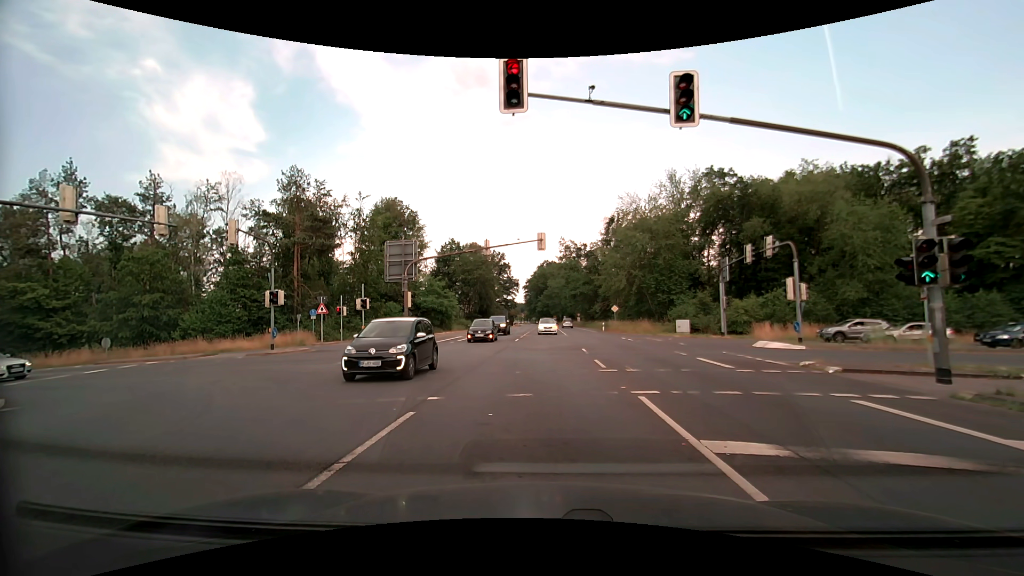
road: primary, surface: asphalt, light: Day
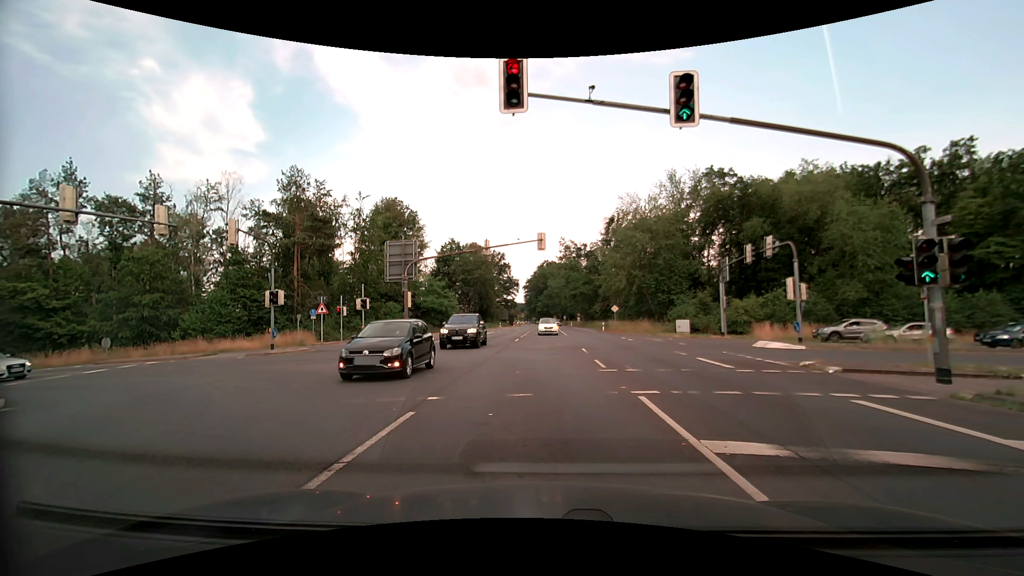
(0.0, 0.0) m; 0°
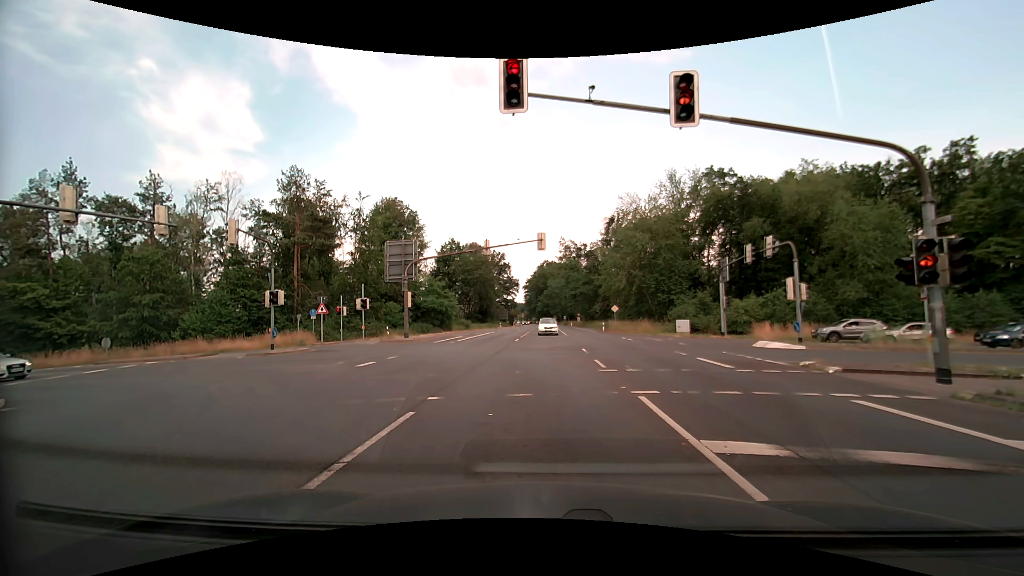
(0.0, 0.0) m; 0°
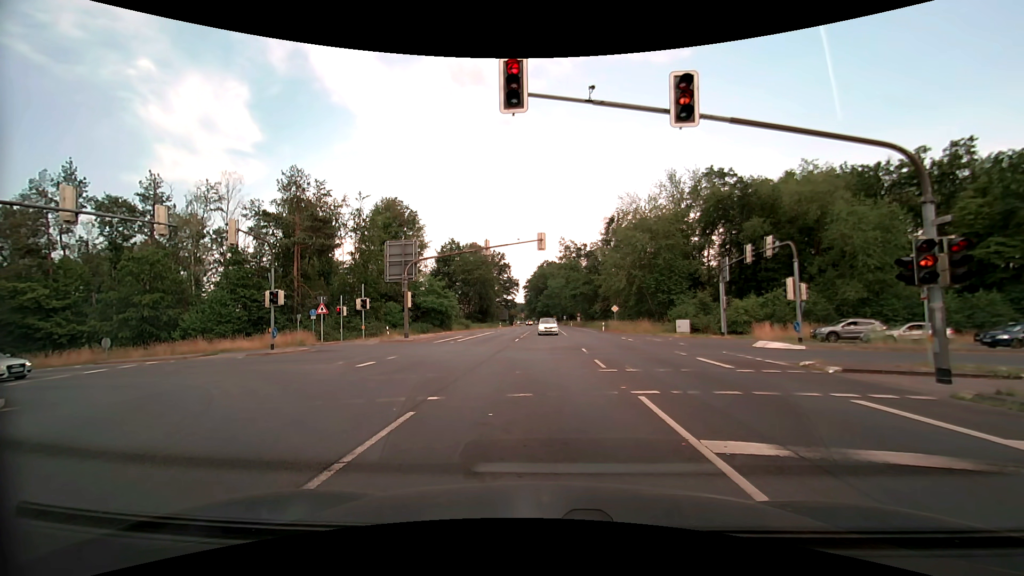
(0.0, 0.0) m; 0°
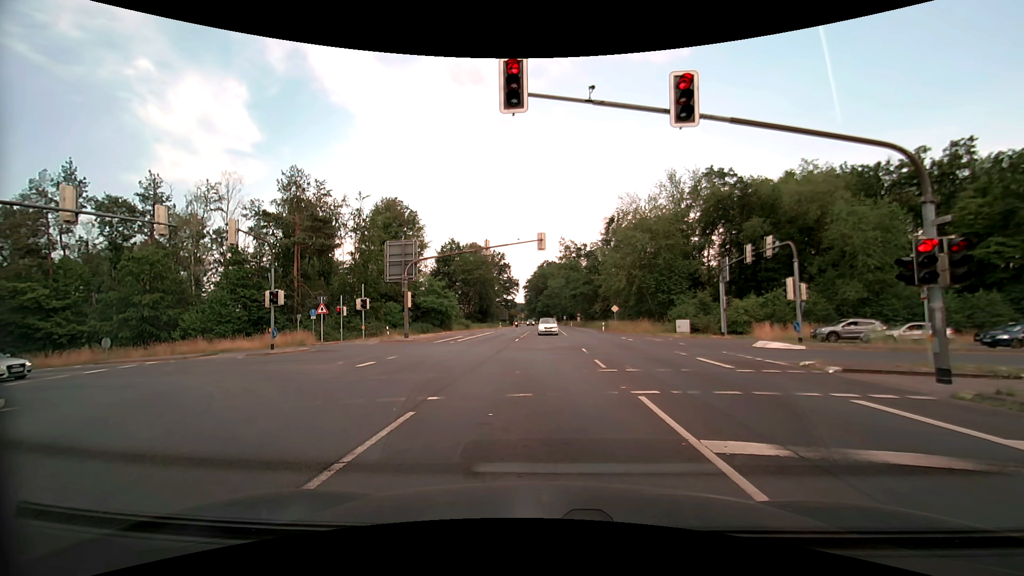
(0.0, 0.0) m; 0°
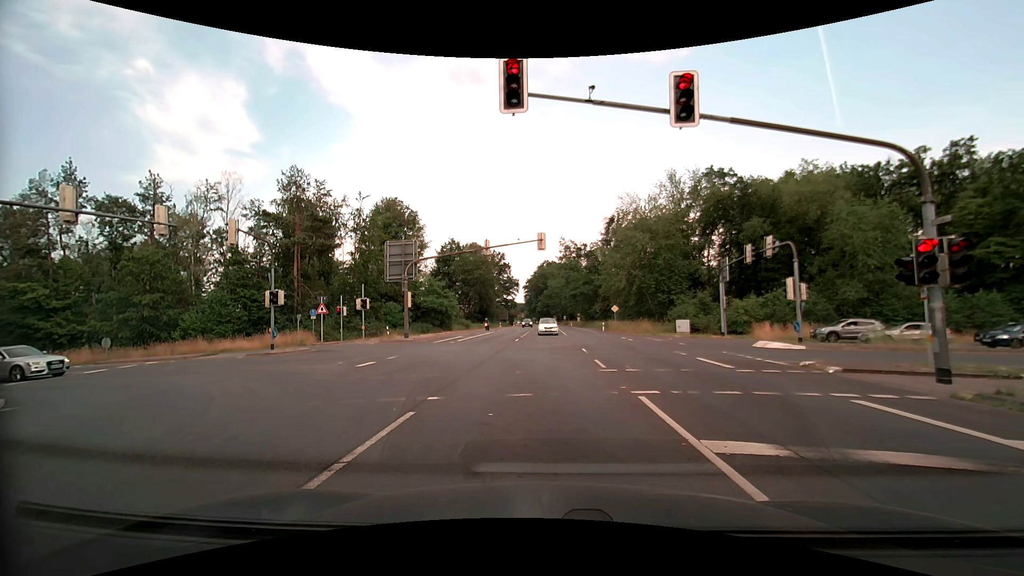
(0.0, 0.0) m; 0°
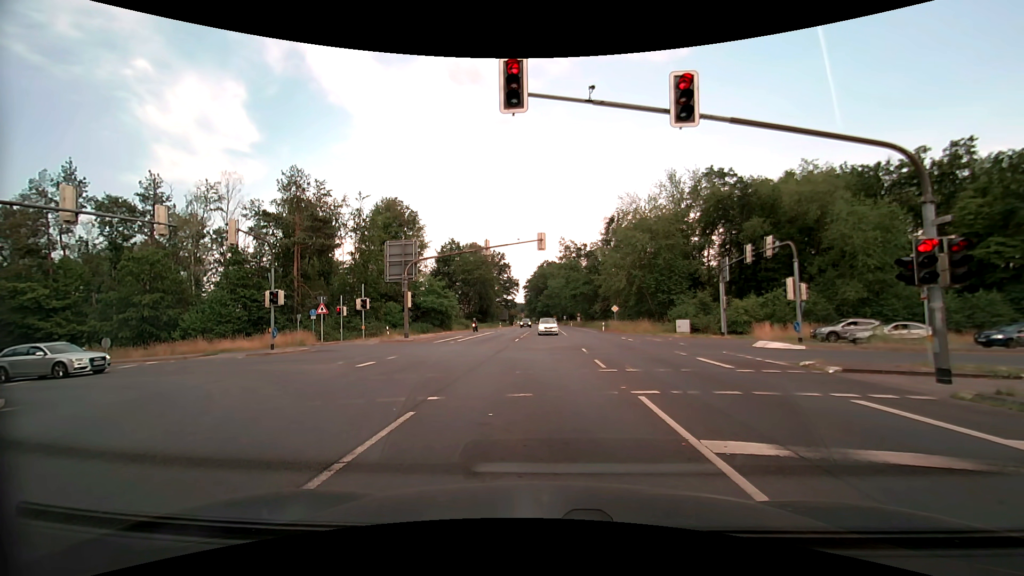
(0.0, 0.0) m; 0°
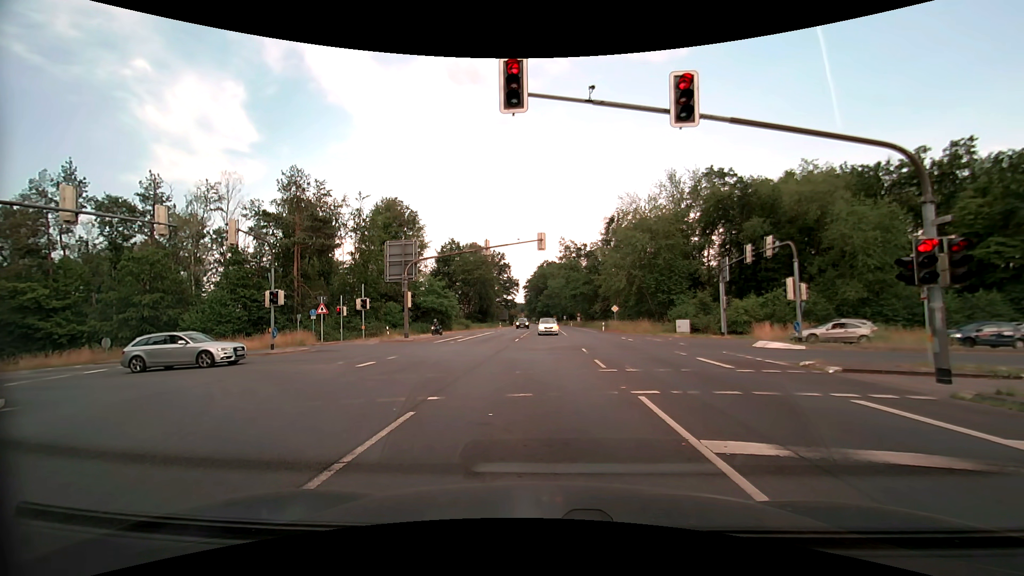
(0.0, 0.0) m; 0°
(0, +10) (-2, +20) (-7, +28) (-16, +33) (-26, +33) (-36, +32) (-46, +31) (-56, +30) (-66, +29) (-76, +29) m
